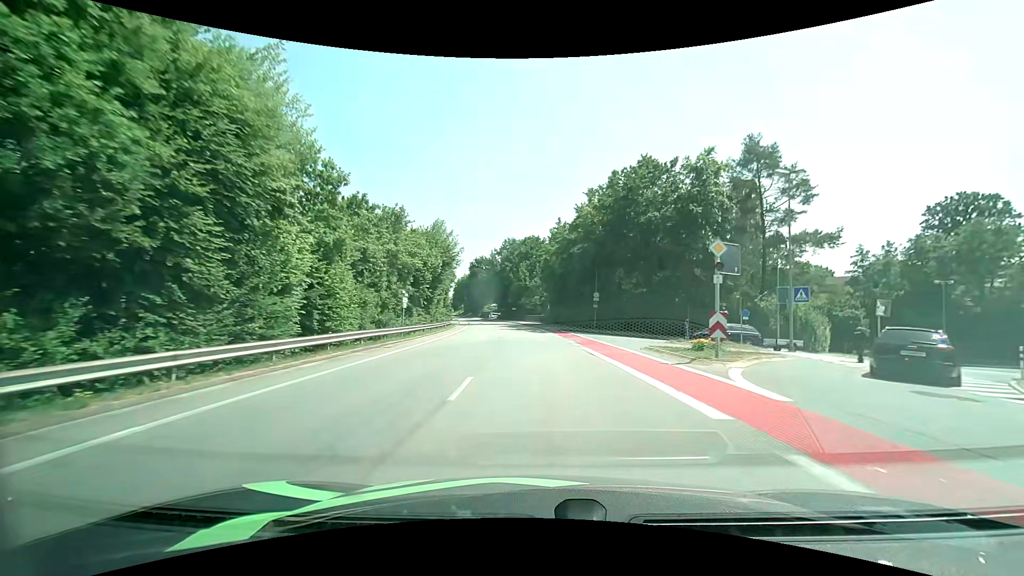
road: unclassified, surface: asphalt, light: Day
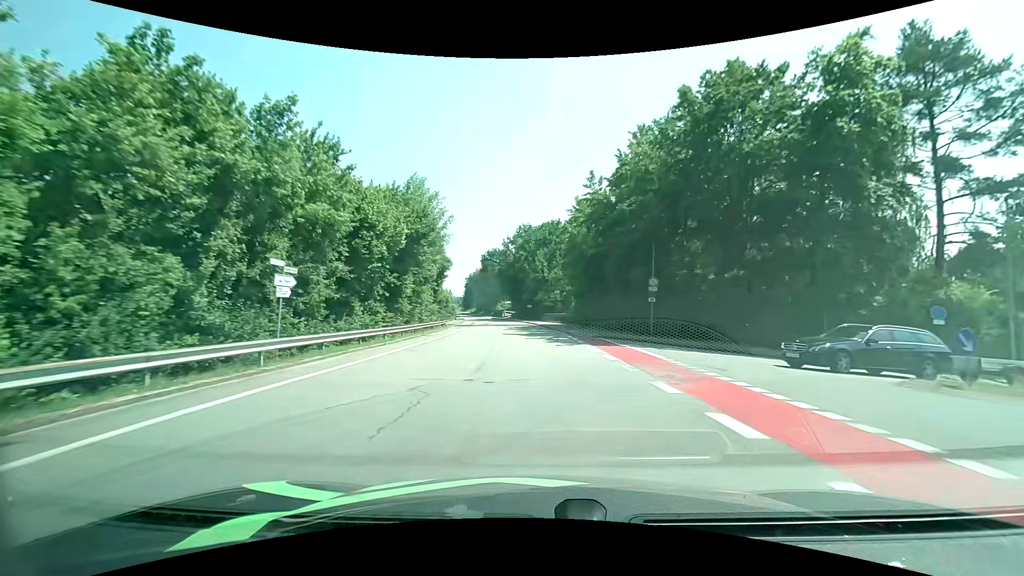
(-0.3, +17.0) m; -2°
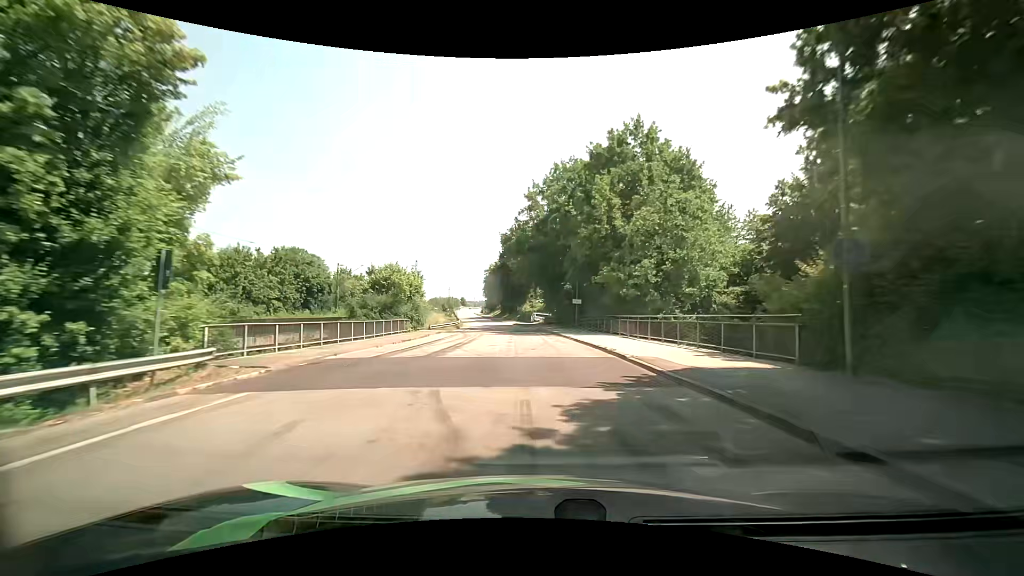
(-1.4, +45.7) m; -4°
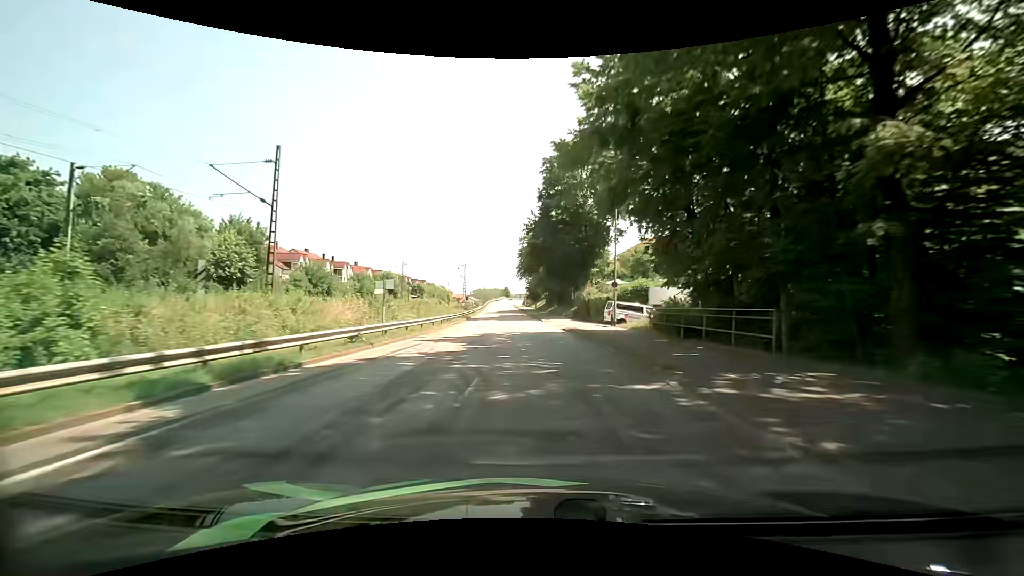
(-2.1, +48.3) m; -6°
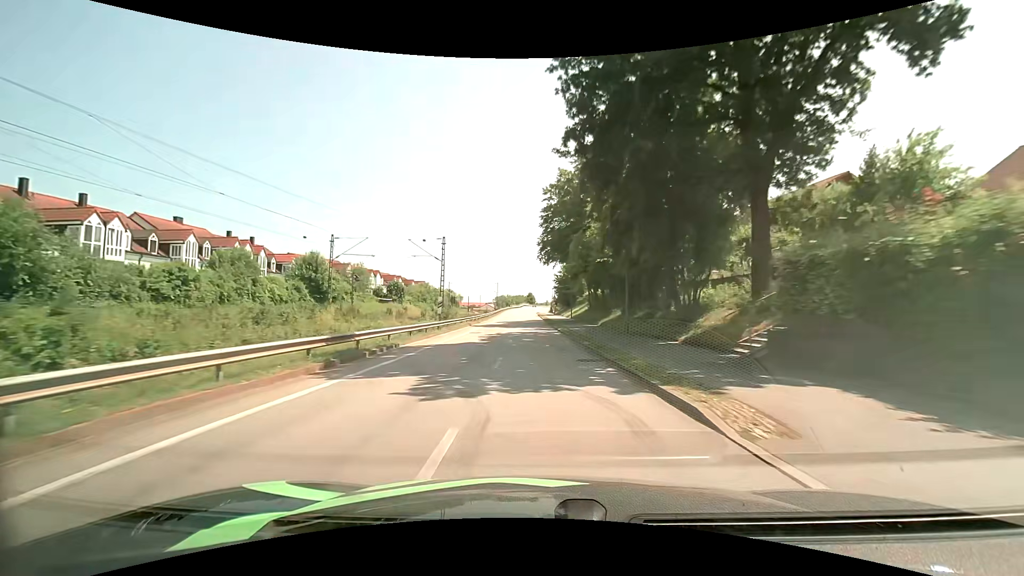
(-1.0, +40.4) m; -3°
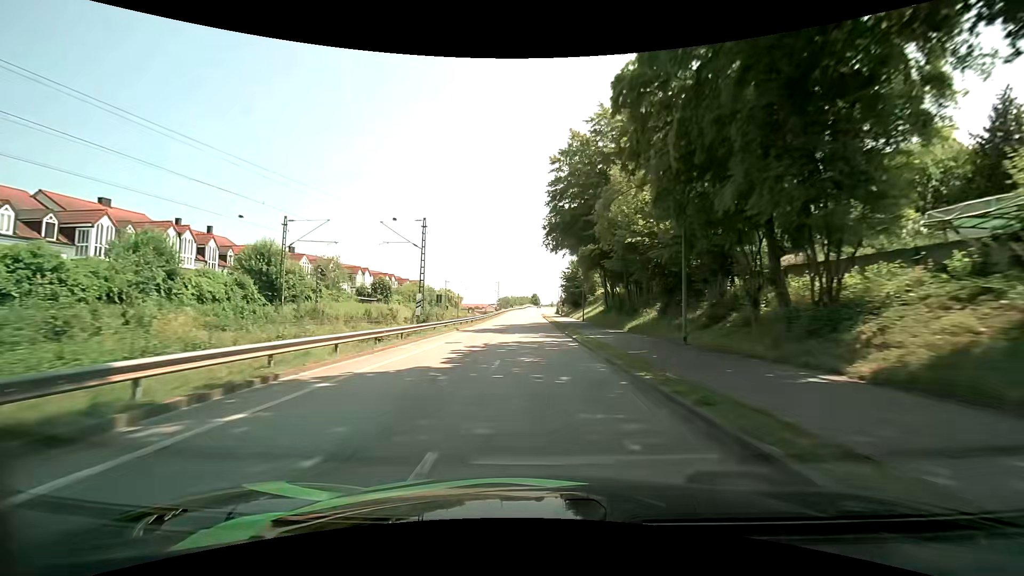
(0.0, +10.1) m; 0°
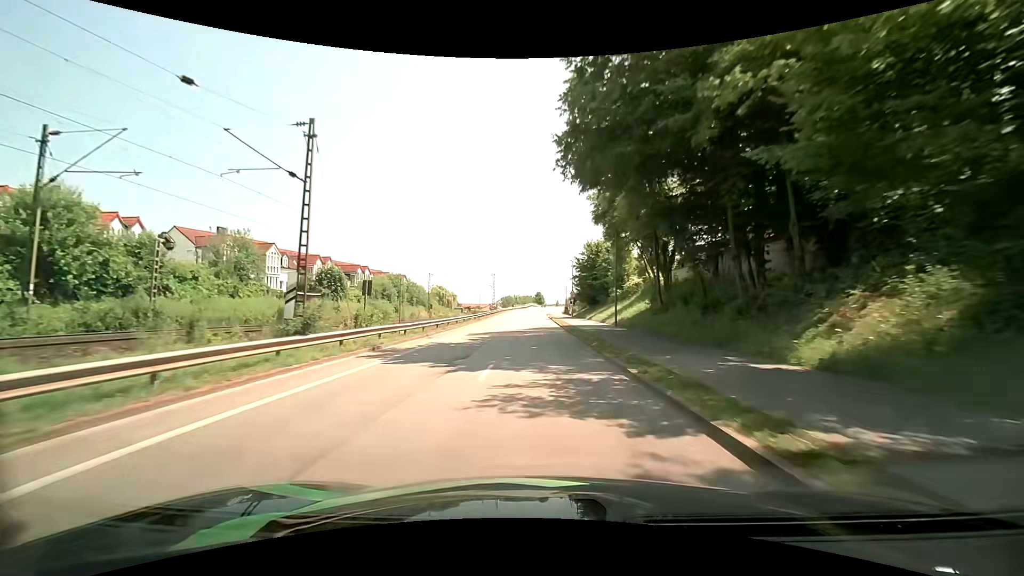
(-0.1, +19.6) m; -1°
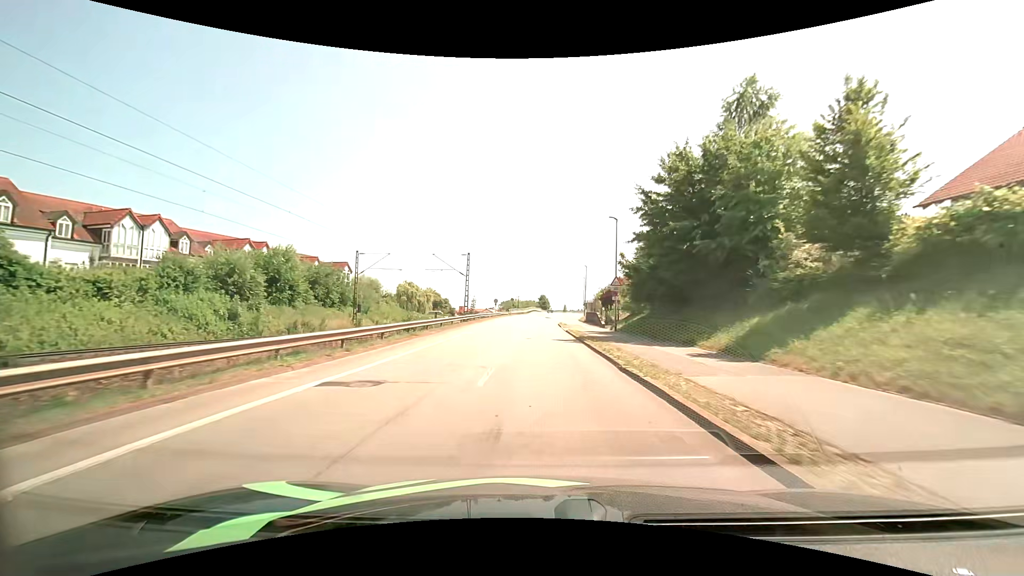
(-0.1, +36.3) m; 0°
(0, +10) (0, +20) (0, +30) (0, +40) (0, +50) (+1, +60) (+1, +70) (+2, +80) (+7, +88) (+17, +90) m
